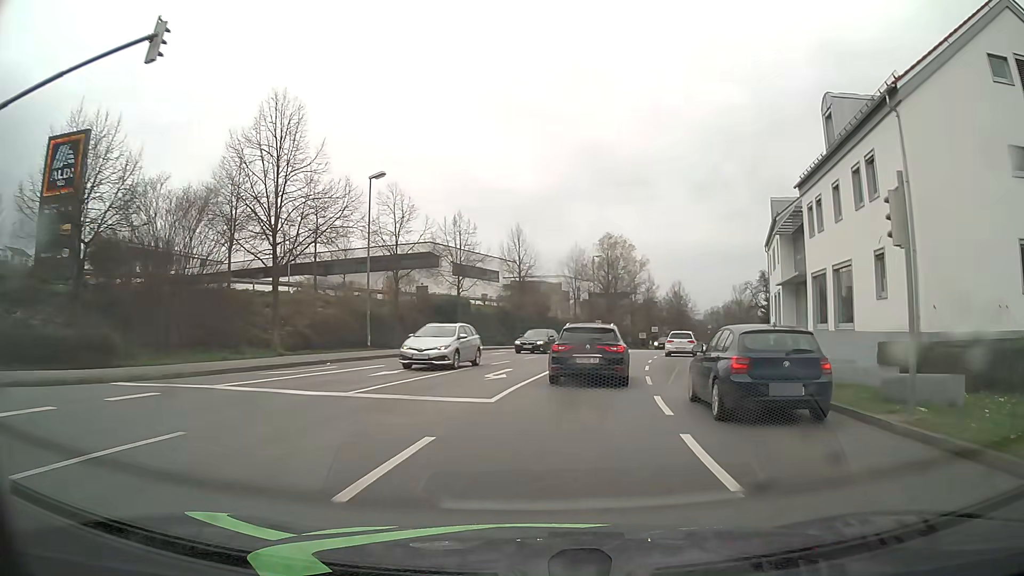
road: tertiary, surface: asphalt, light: Day
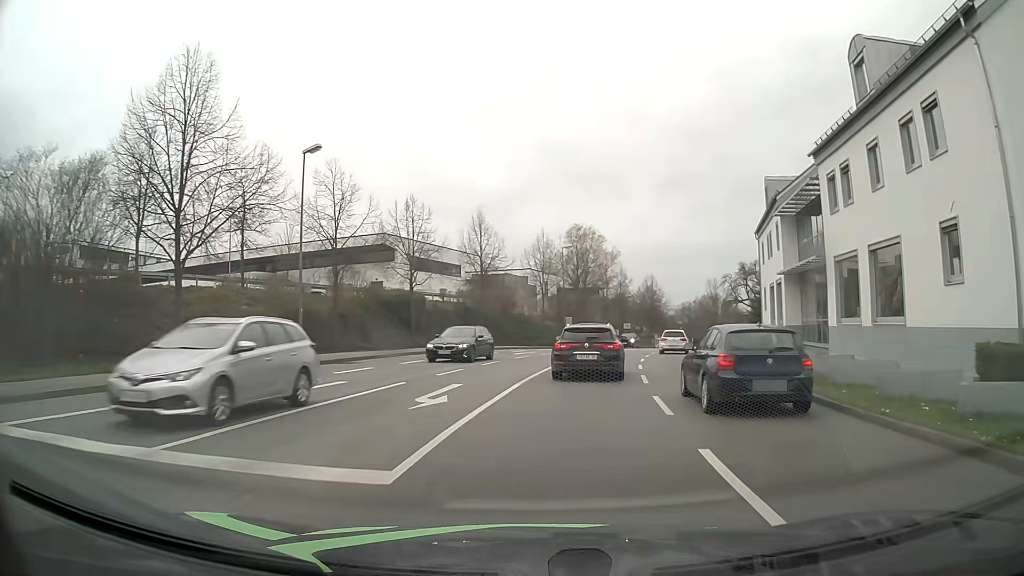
(+0.2, +6.2) m; +3°
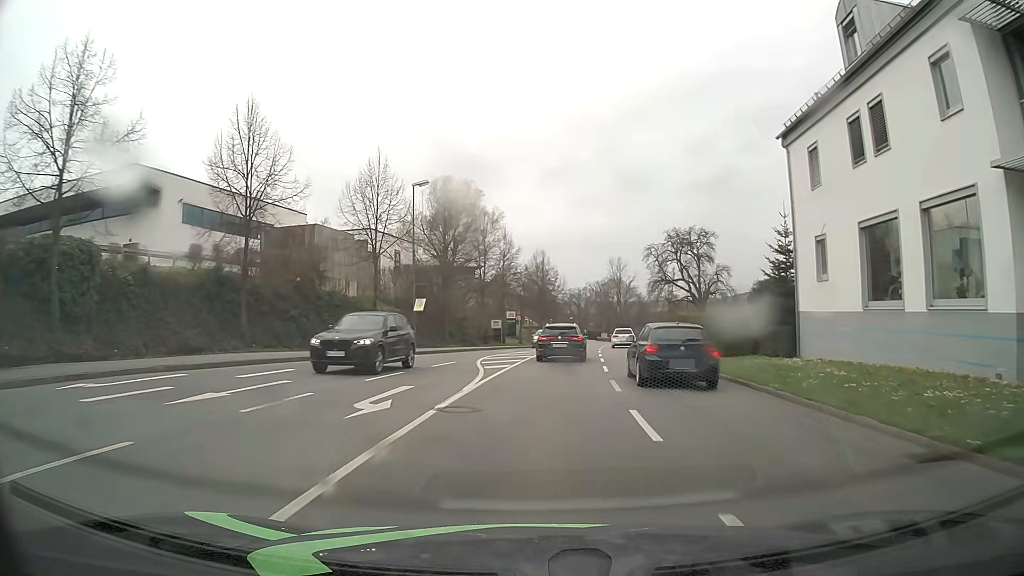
(+2.7, +27.1) m; +10°
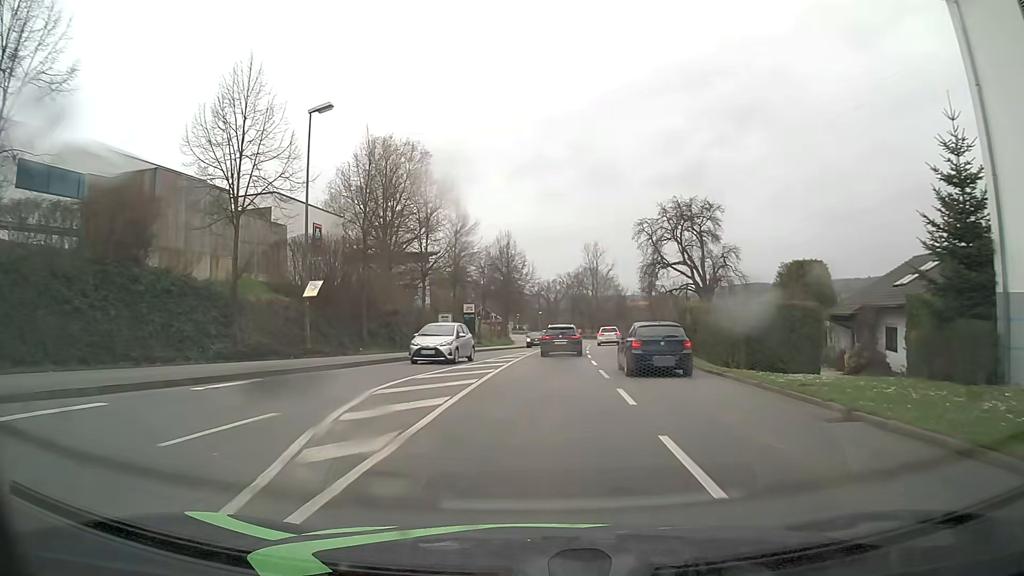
(+0.4, +14.8) m; +3°
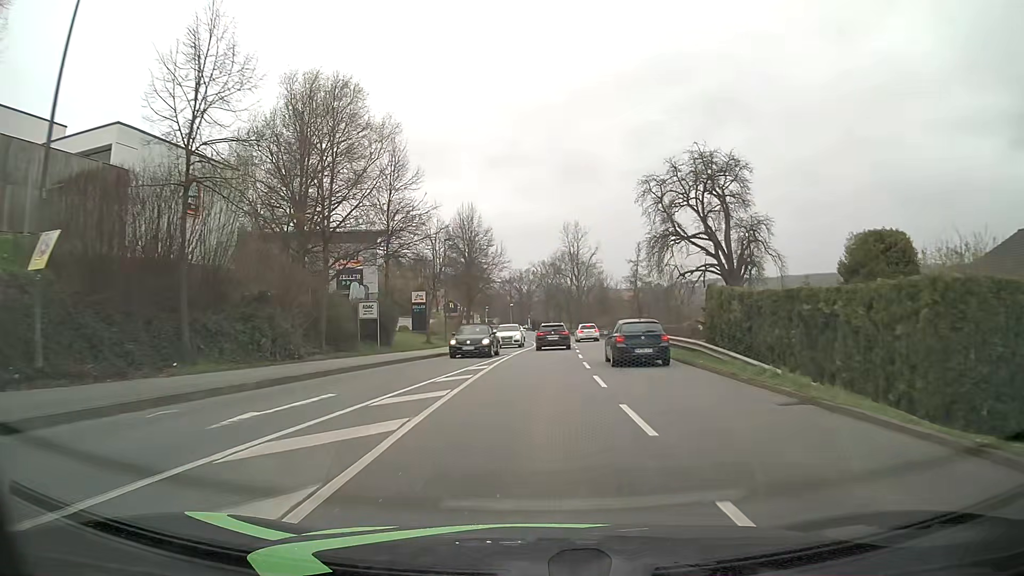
(+0.2, +15.2) m; +2°
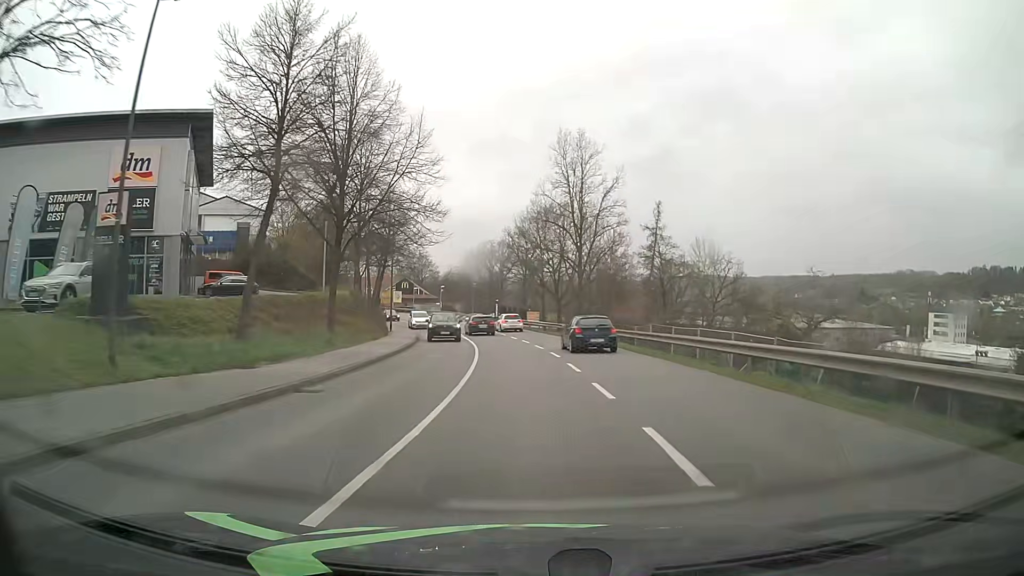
(+1.0, +38.8) m; +2°
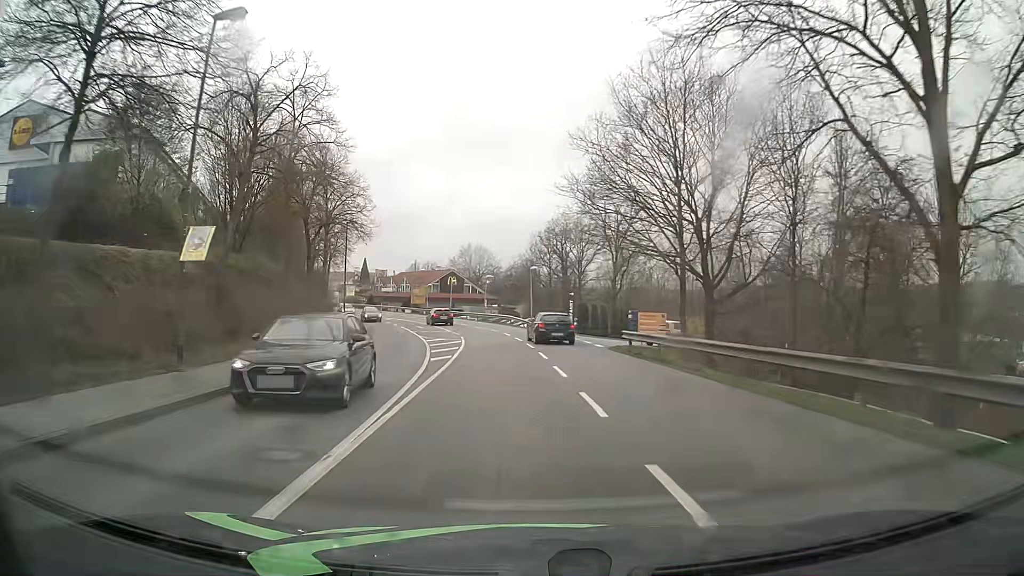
(-1.7, +37.7) m; -7°
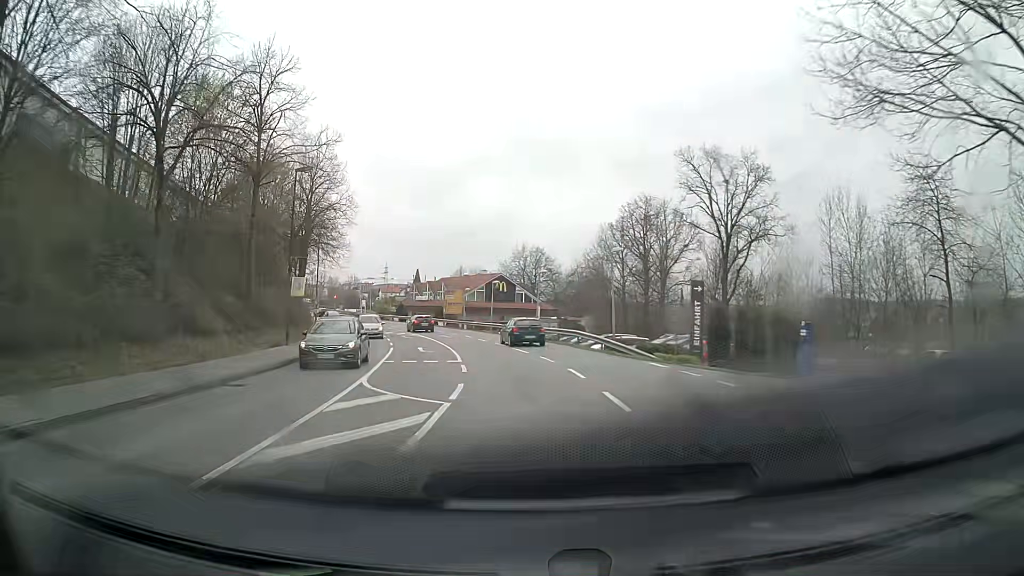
(-1.0, +23.0) m; -5°
(0, +10) (-1, +20) (-2, +30) (-4, +40) (-7, +49) (-10, +59) (-13, +68) (-17, +78) (-22, +86) (-27, +95) m
